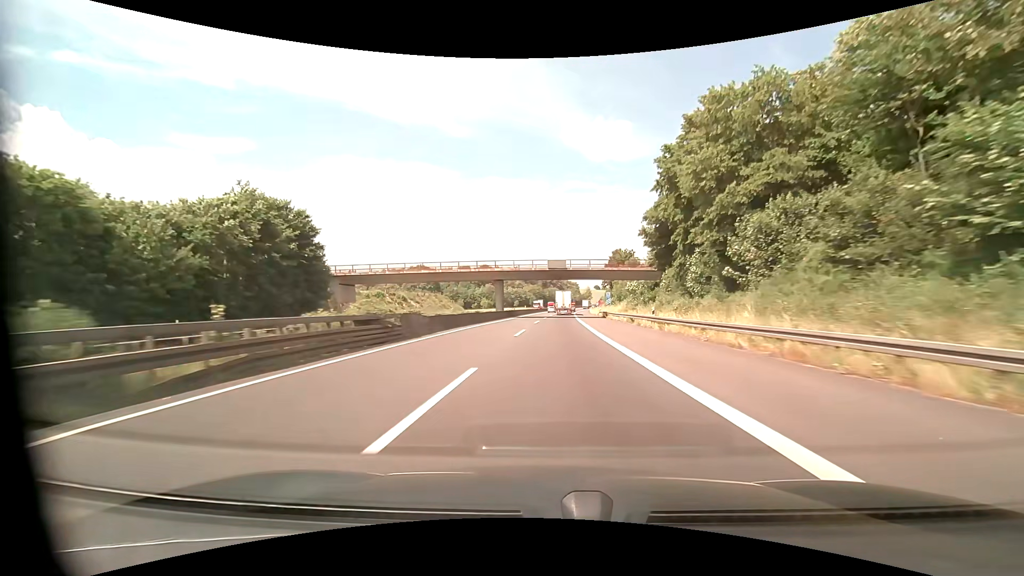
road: motorway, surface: asphalt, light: Day
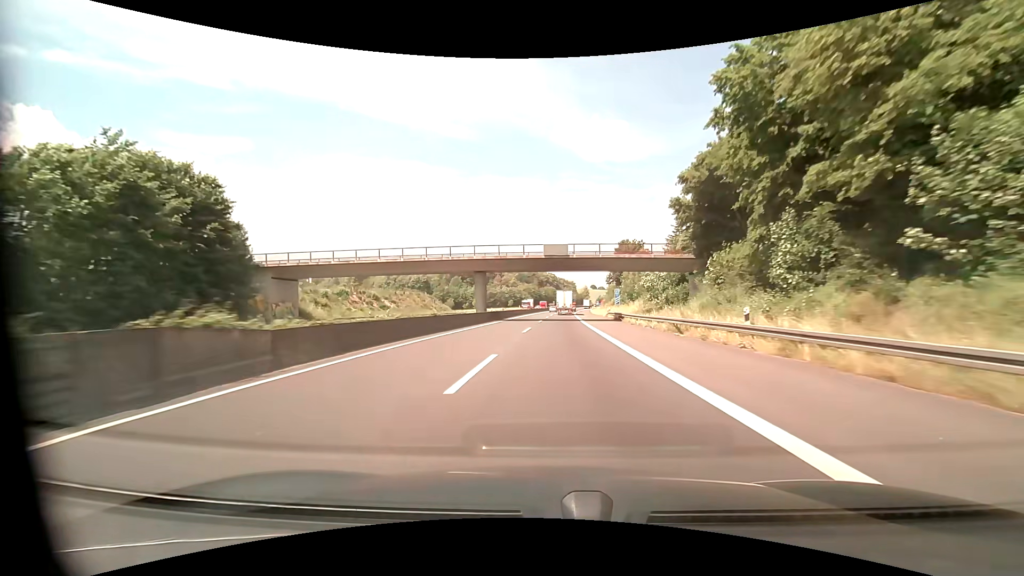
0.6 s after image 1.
(+0.1, +15.1) m; 0°
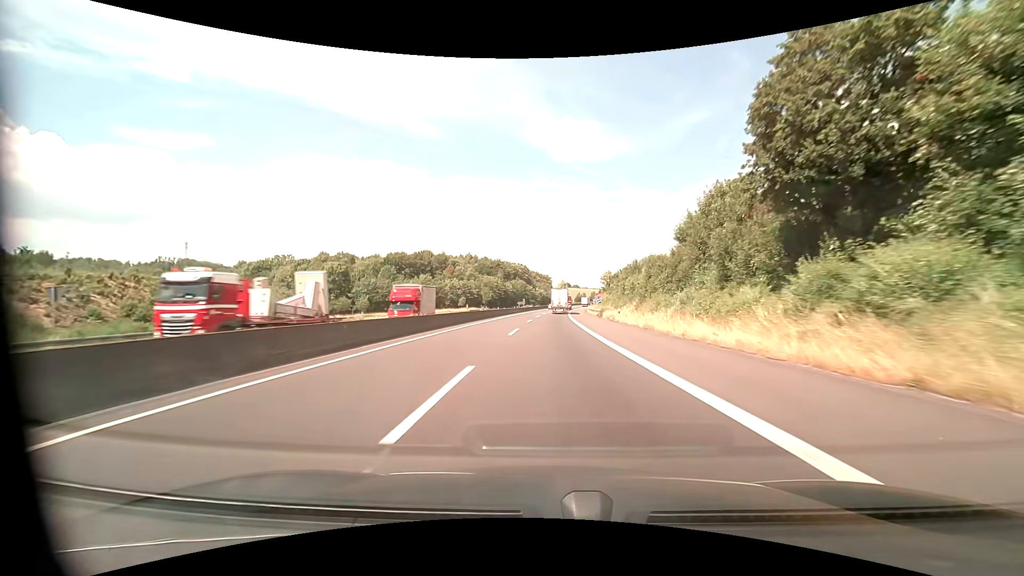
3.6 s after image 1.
(+2.0, +75.5) m; +3°
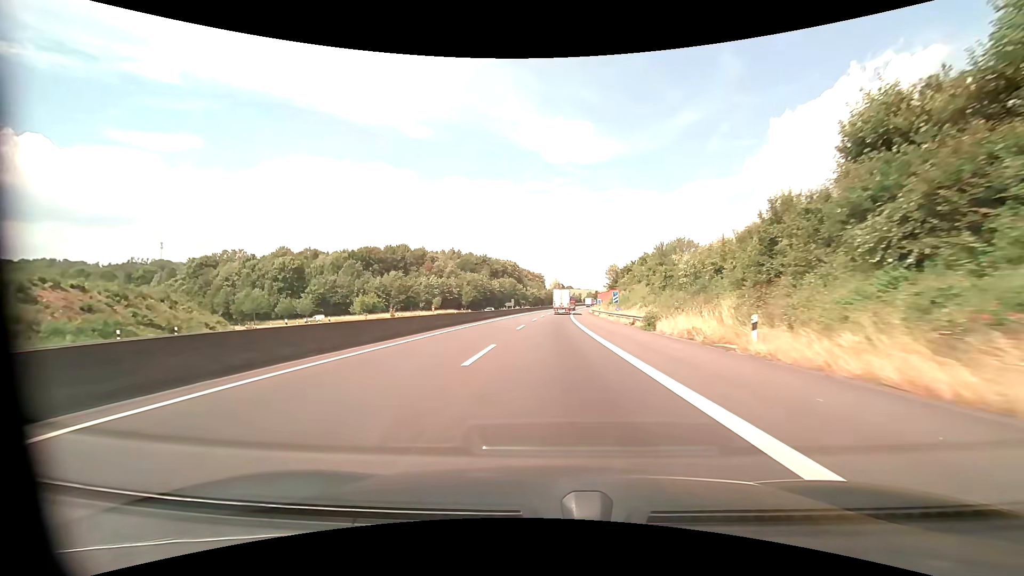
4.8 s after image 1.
(+0.2, +30.1) m; +1°
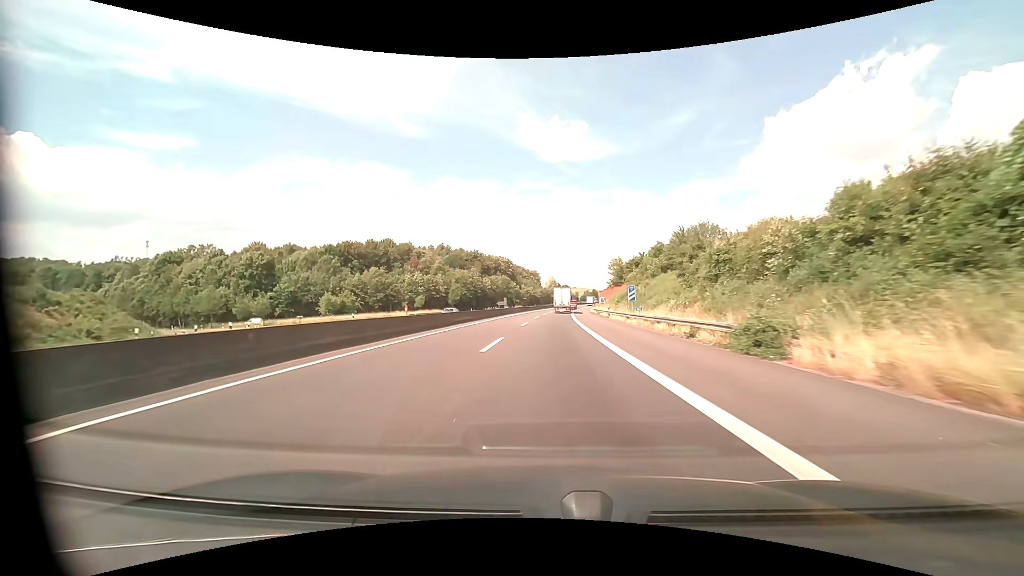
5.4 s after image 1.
(+0.1, +15.0) m; +1°
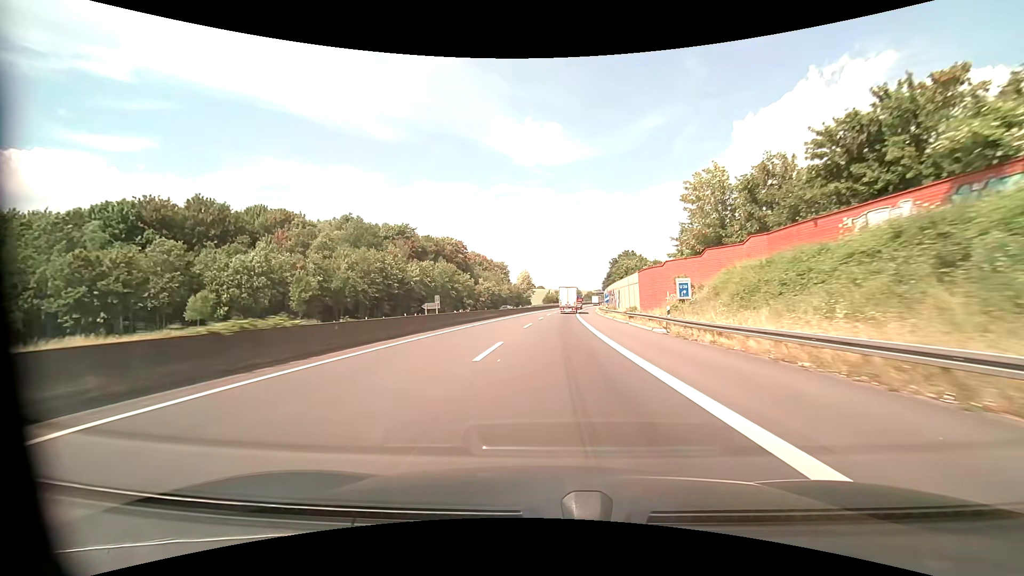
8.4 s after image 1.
(+1.7, +75.1) m; +3°
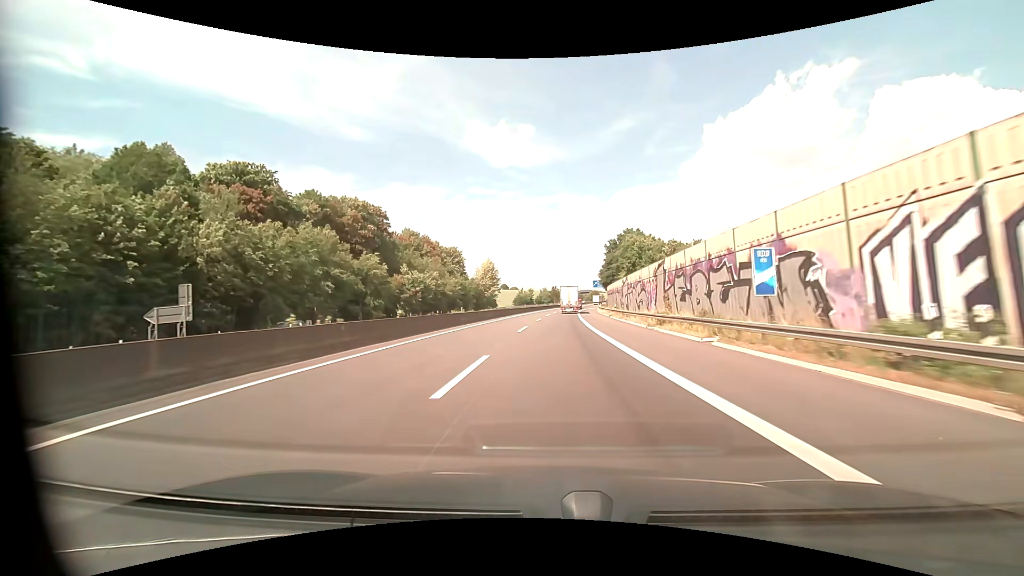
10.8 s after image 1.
(+1.6, +59.3) m; +3°
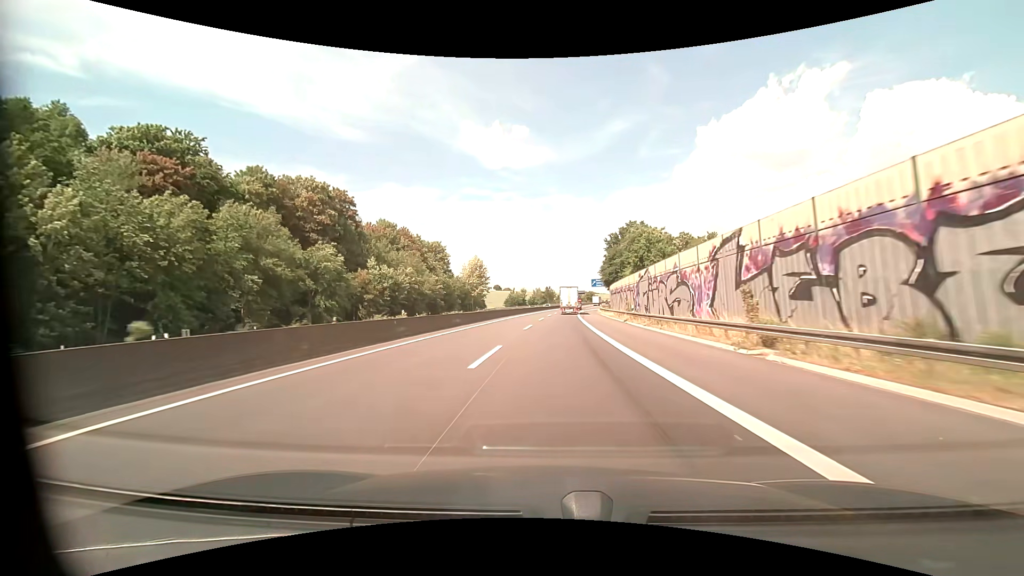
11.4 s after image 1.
(+0.1, +14.7) m; +1°
(0, +10) (0, +20) (0, +30) (+1, +40) (+1, +50) (+2, +60) (+2, +70) (+3, +80) (+3, +90) (+4, +100) m
